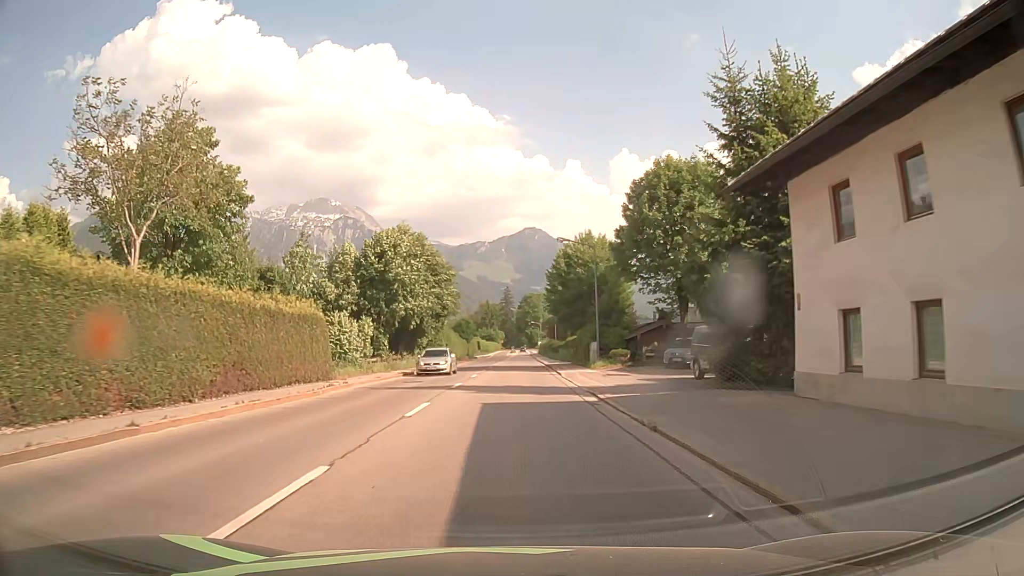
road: secondary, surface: asphalt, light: Day
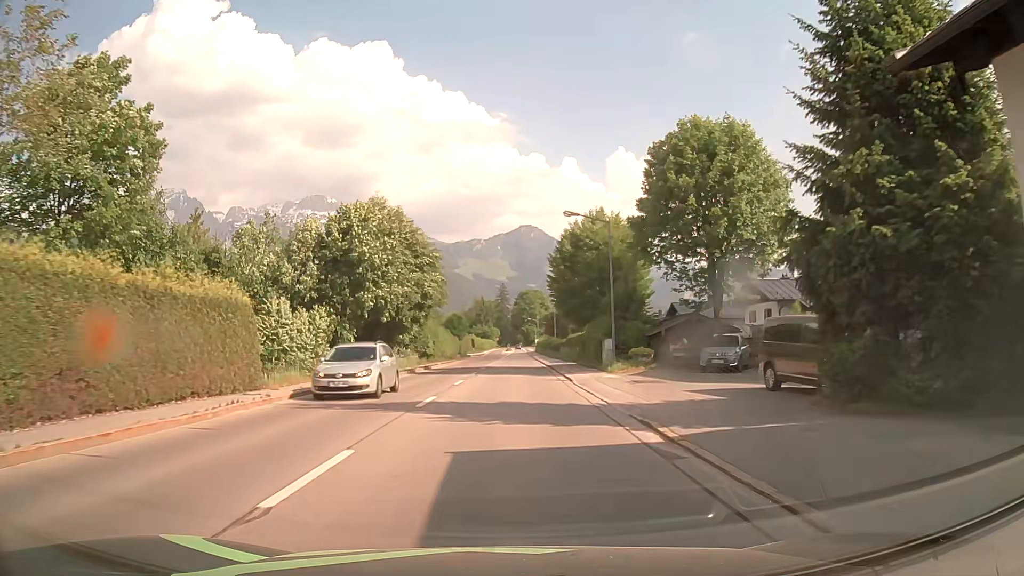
(0.0, +7.8) m; +1°
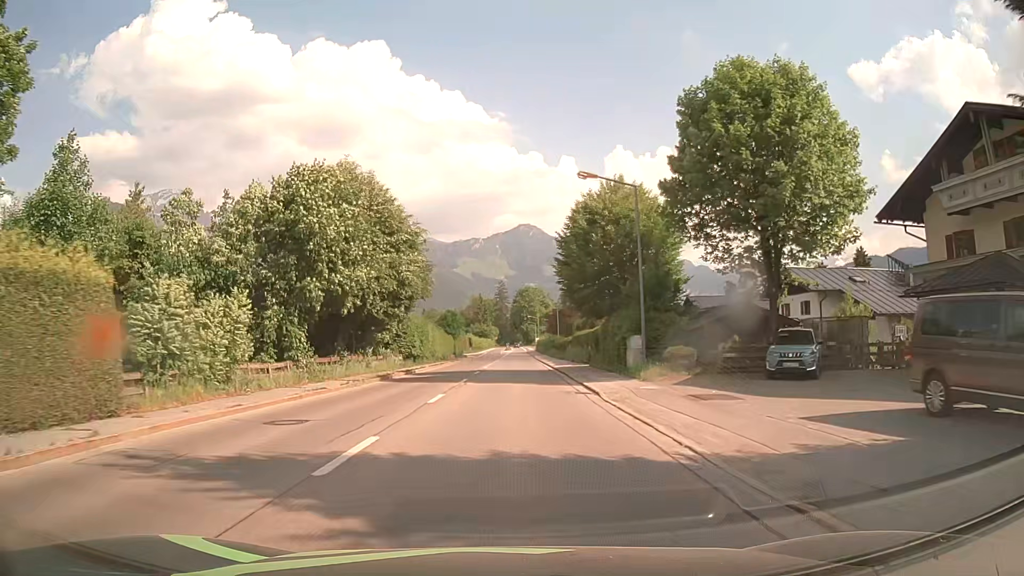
(0.0, +7.8) m; 0°
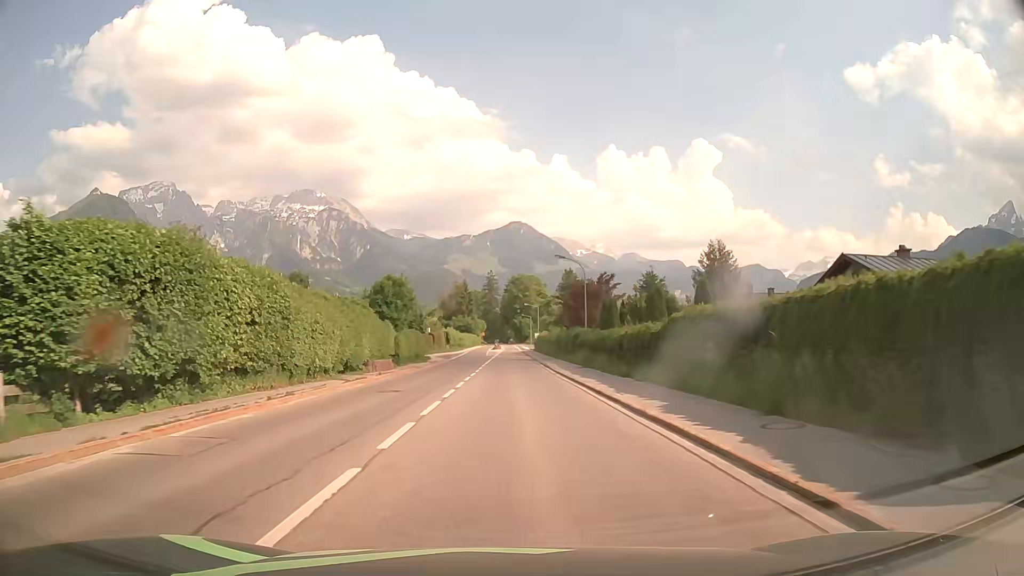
(+0.1, +38.6) m; 0°
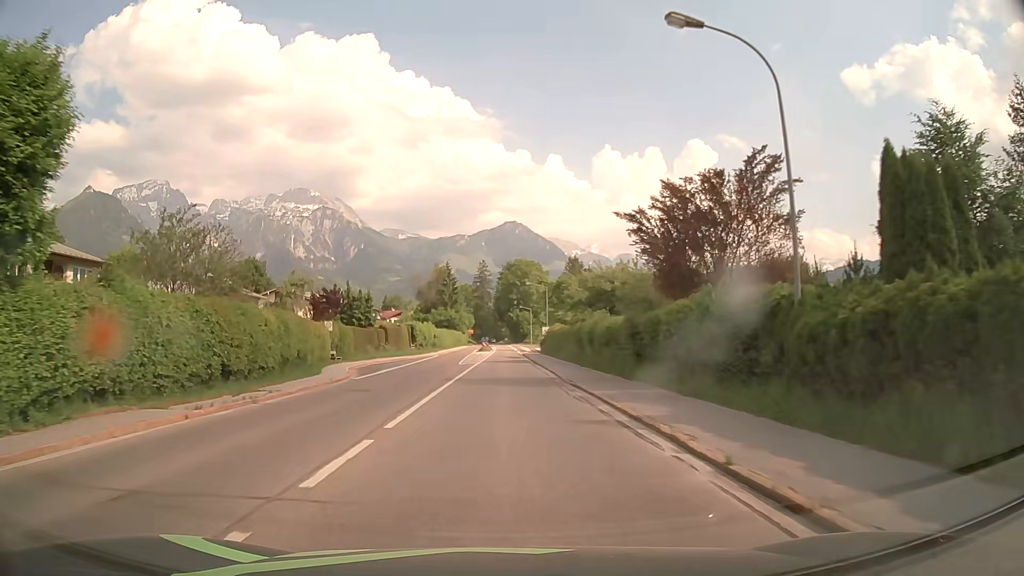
(+0.9, +38.3) m; +1°
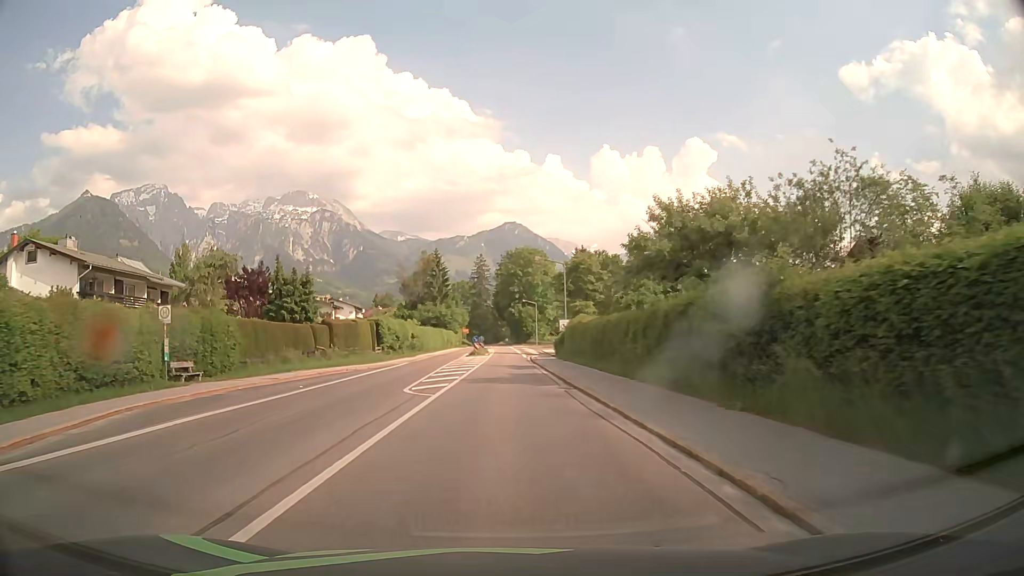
(0.0, +22.7) m; 0°
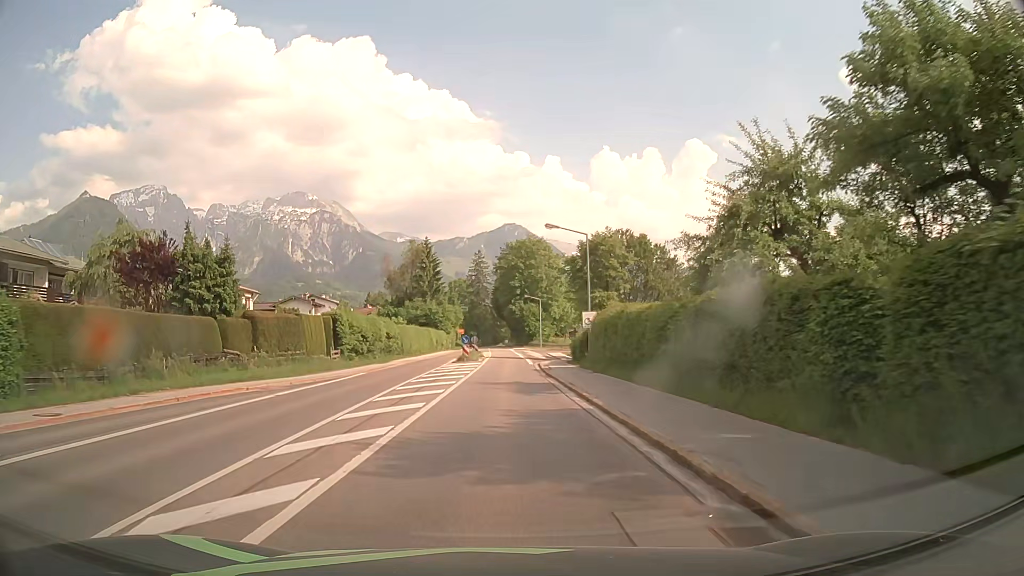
(0.0, +15.1) m; 0°
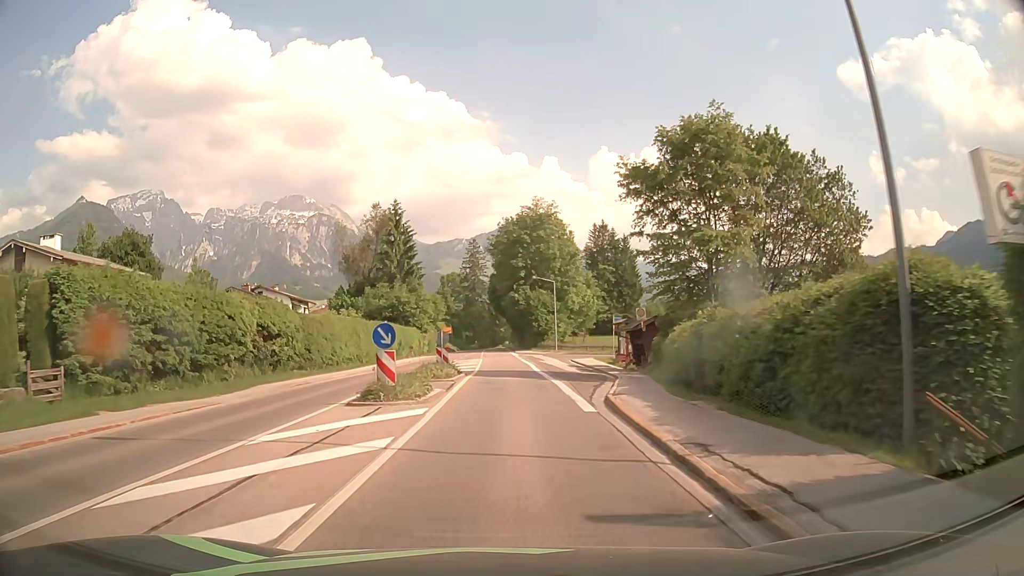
(0.0, +30.4) m; 0°
(0, +10) (0, +20) (0, +30) (0, +40) (0, +50) (-1, +60) (-1, +70) (-1, +80) (-2, +90) (-2, +100) m
